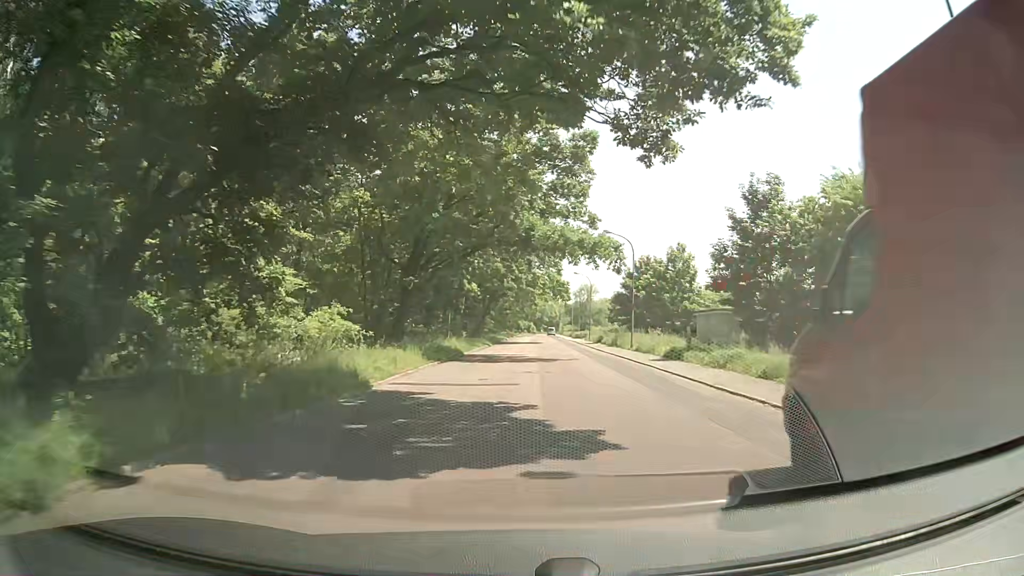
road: unclassified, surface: asphalt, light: Day
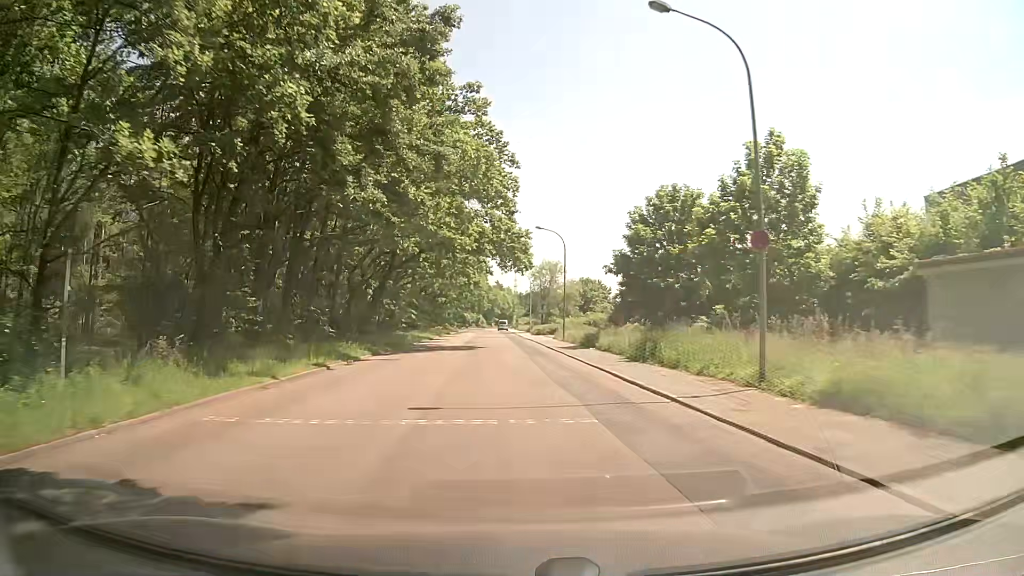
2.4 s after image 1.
(+1.7, +31.9) m; +3°
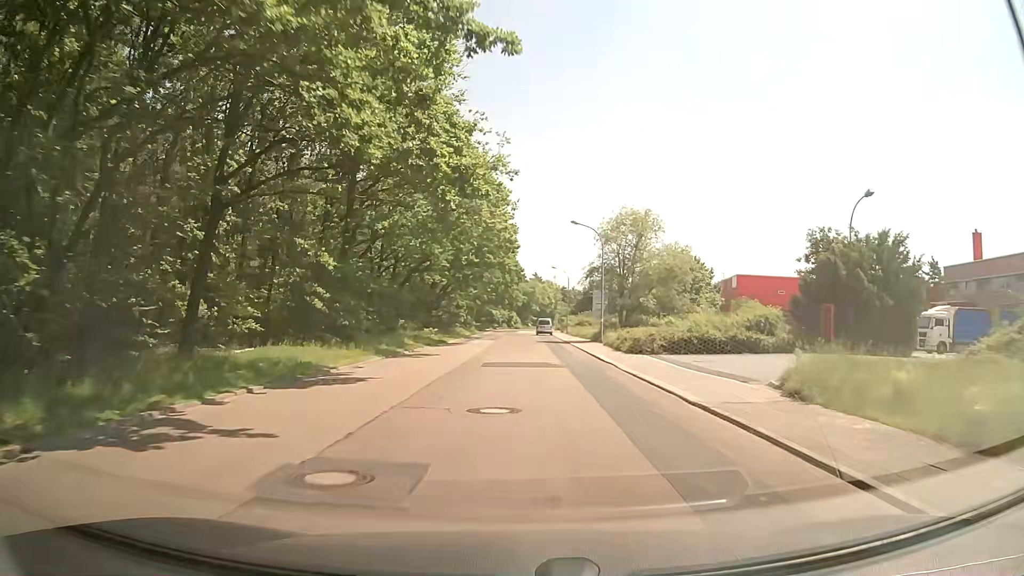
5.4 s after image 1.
(-1.2, +42.1) m; -3°
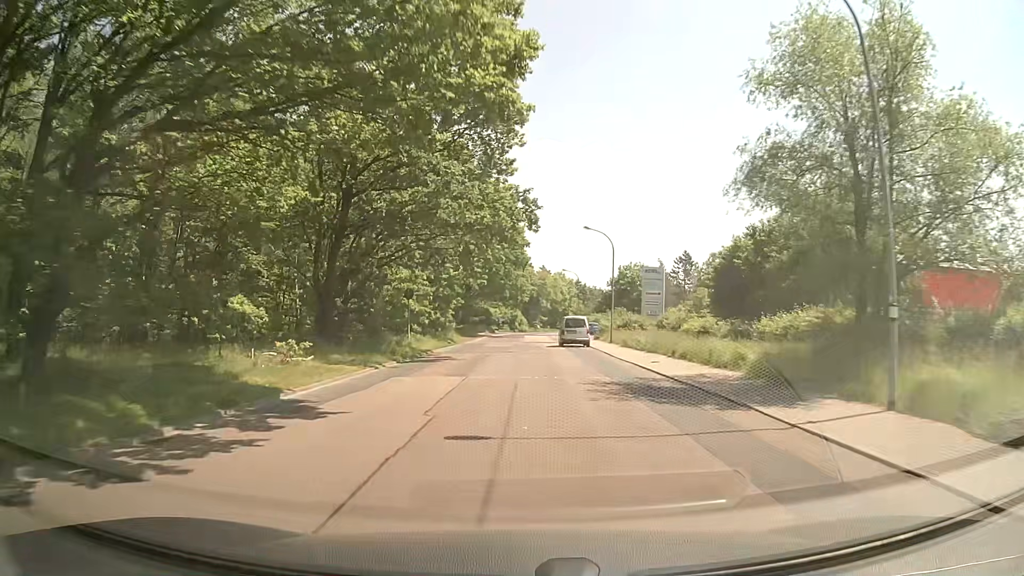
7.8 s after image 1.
(-0.3, +33.7) m; 0°
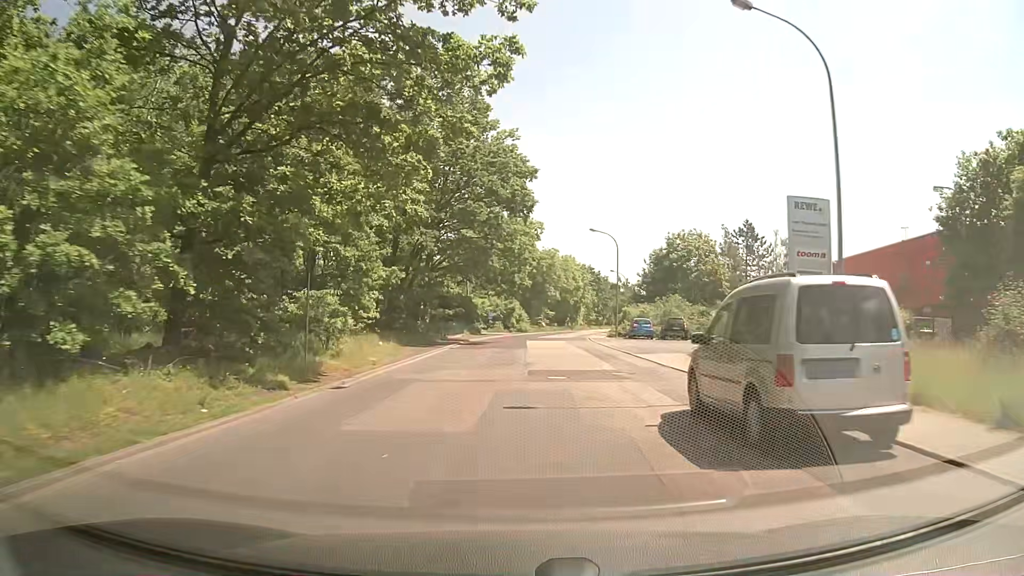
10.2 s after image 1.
(0.0, +33.3) m; +1°
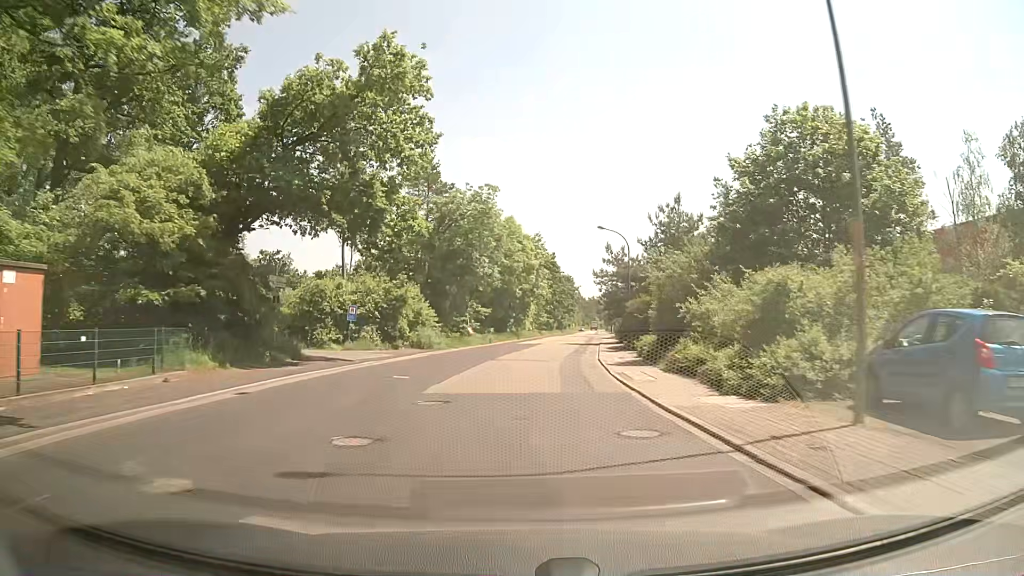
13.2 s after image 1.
(+1.3, +41.1) m; +4°
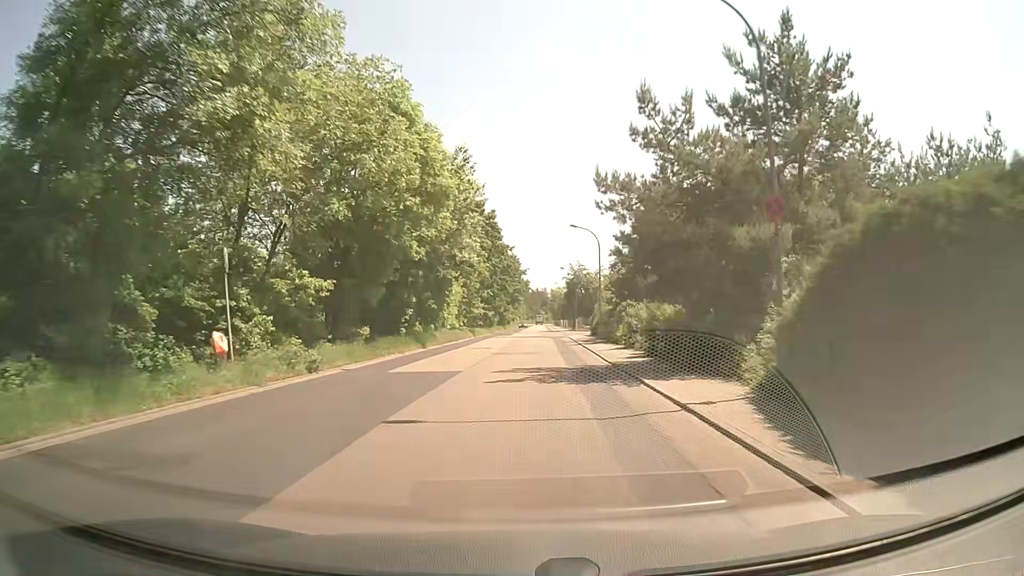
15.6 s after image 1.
(+2.2, +33.1) m; +6°
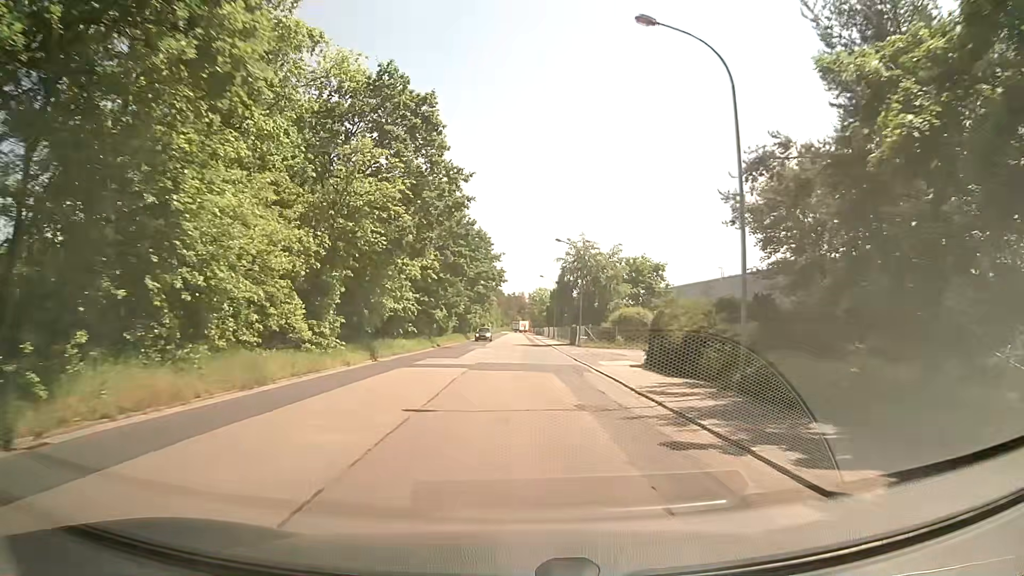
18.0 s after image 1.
(+0.7, +34.1) m; +1°
(0, +10) (0, +20) (0, +30) (+1, +40) (+1, +50) (+1, +60) (+1, +70) (+1, +80) (+1, +90) (+1, +100) m
